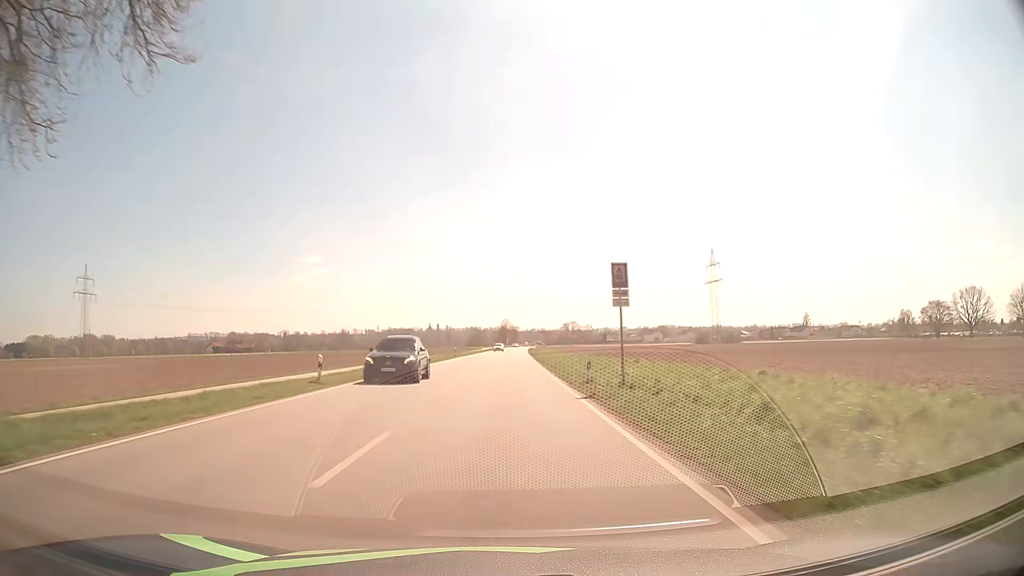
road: secondary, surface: asphalt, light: Day
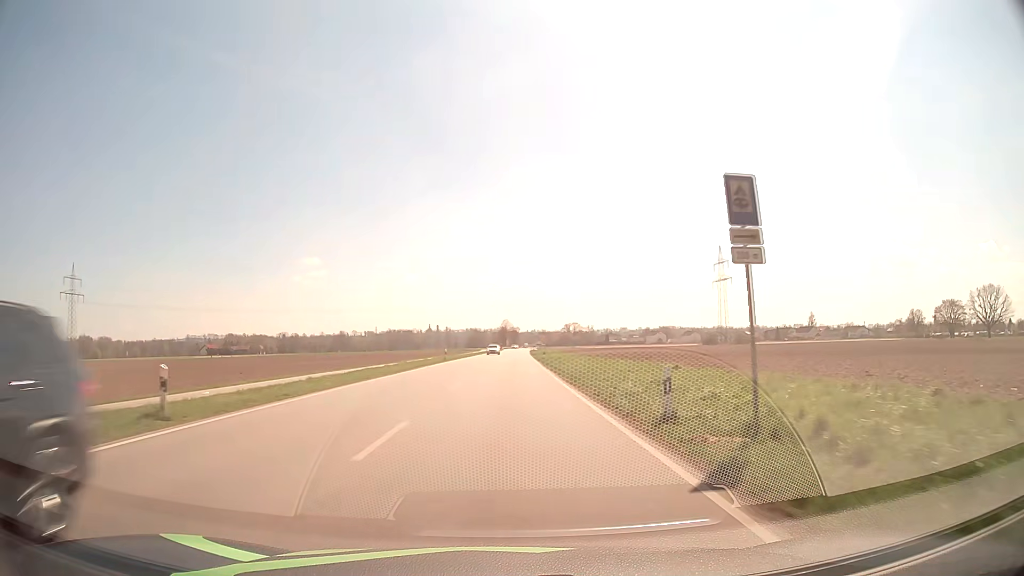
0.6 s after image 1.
(0.0, +10.6) m; 0°
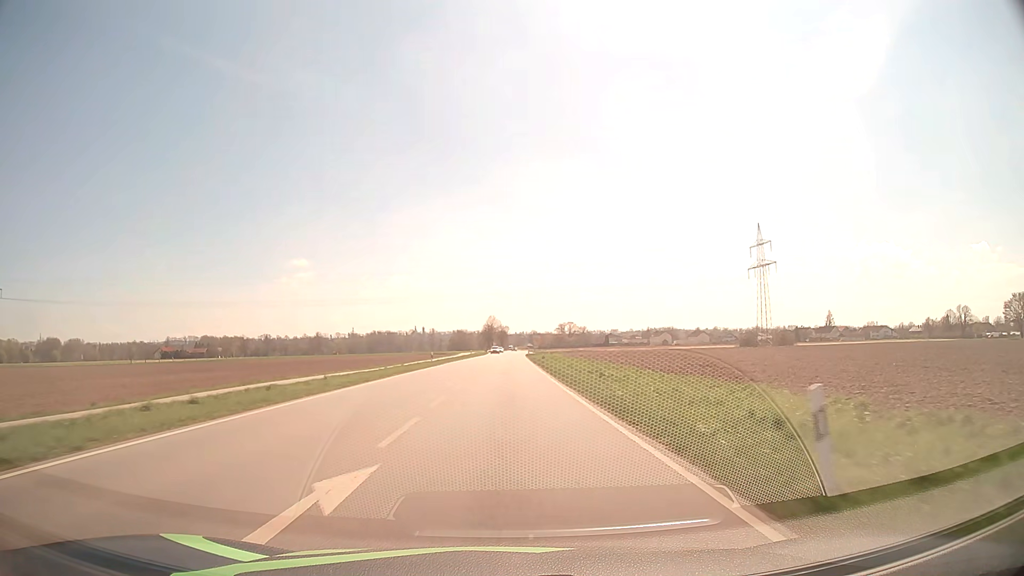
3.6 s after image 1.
(+0.7, +53.6) m; +1°
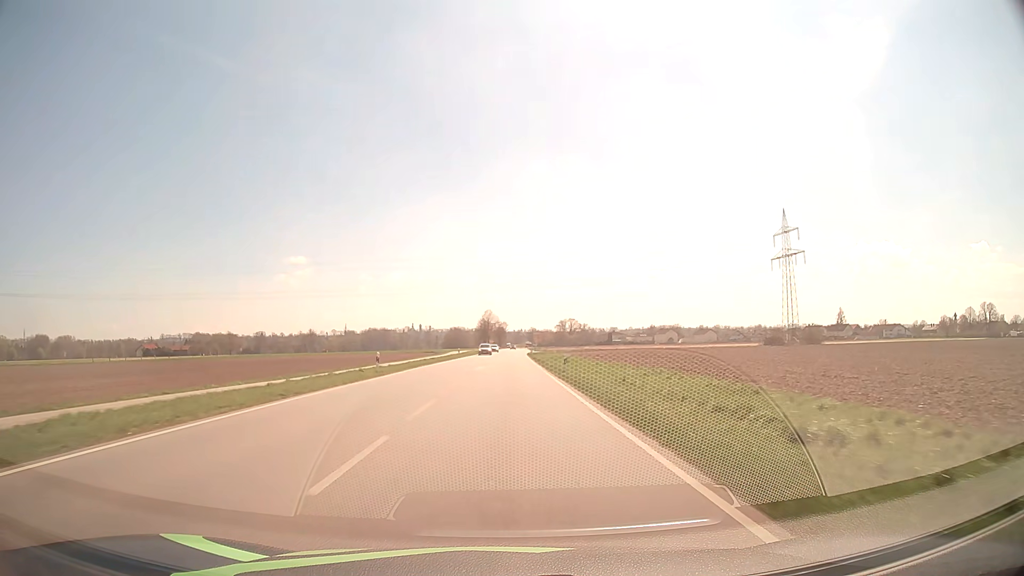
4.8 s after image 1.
(+0.1, +21.6) m; 0°
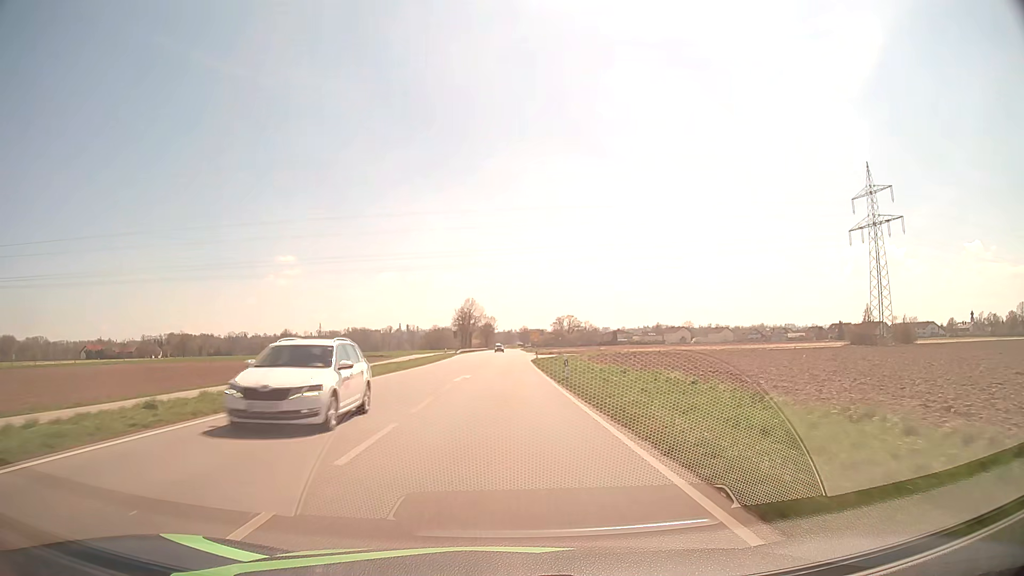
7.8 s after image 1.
(+0.4, +54.3) m; +1°
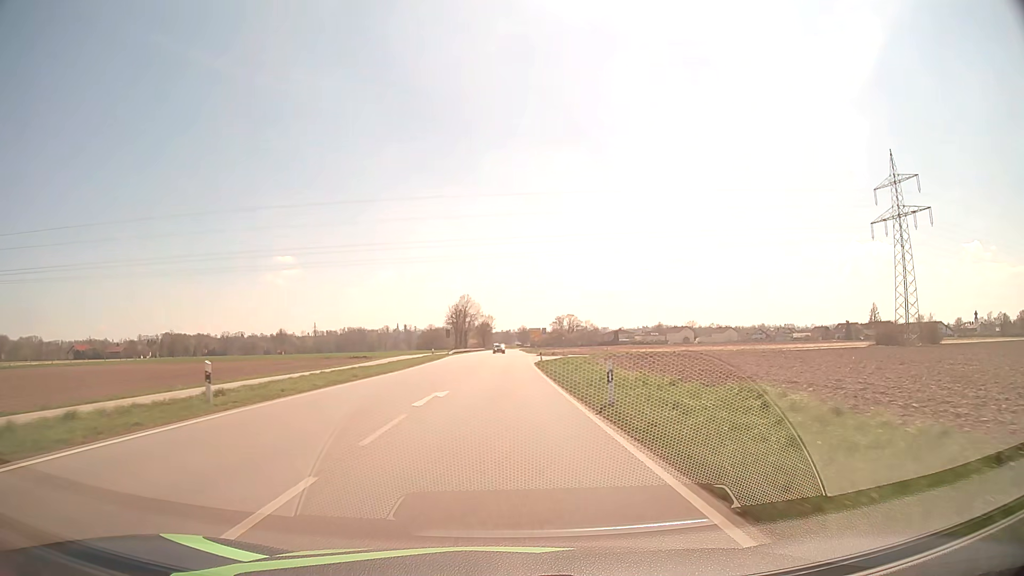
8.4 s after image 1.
(0.0, +10.9) m; 0°
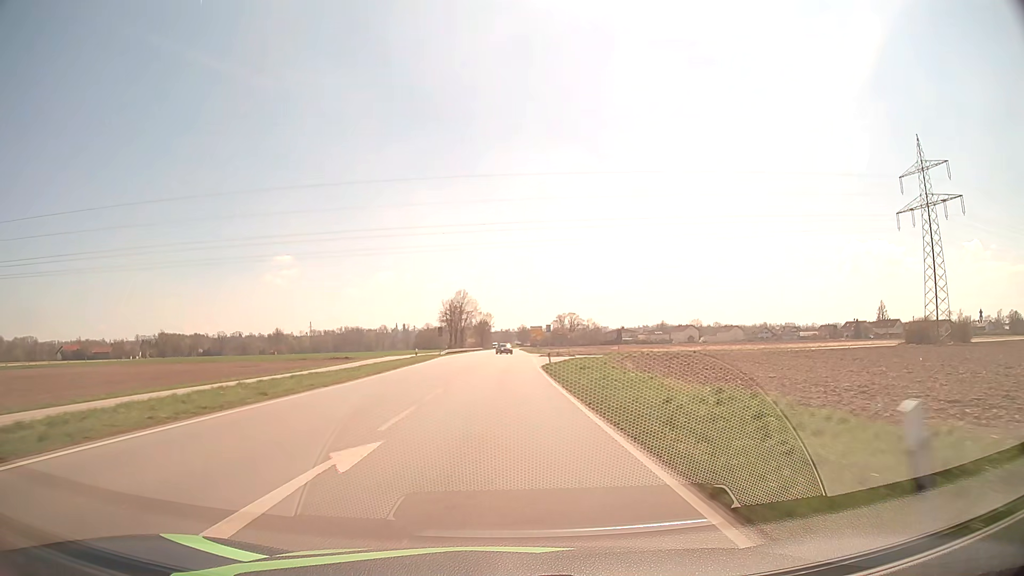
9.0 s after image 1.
(0.0, +10.8) m; 0°
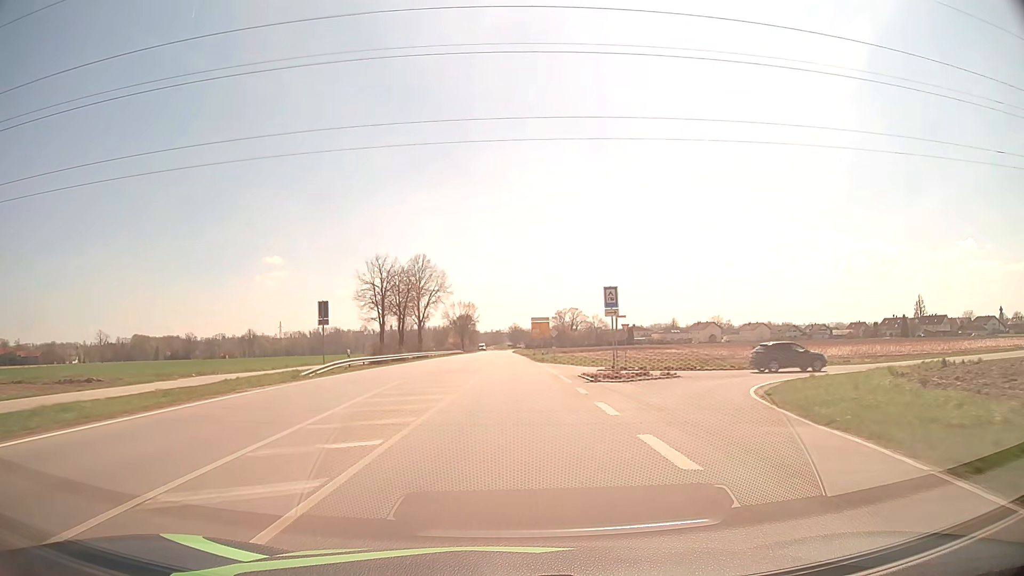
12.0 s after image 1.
(+0.2, +54.0) m; +1°
(0, +10) (0, +20) (0, +30) (0, +40) (0, +50) (0, +60) (0, +70) (0, +80) (0, +90) (0, +100) m
